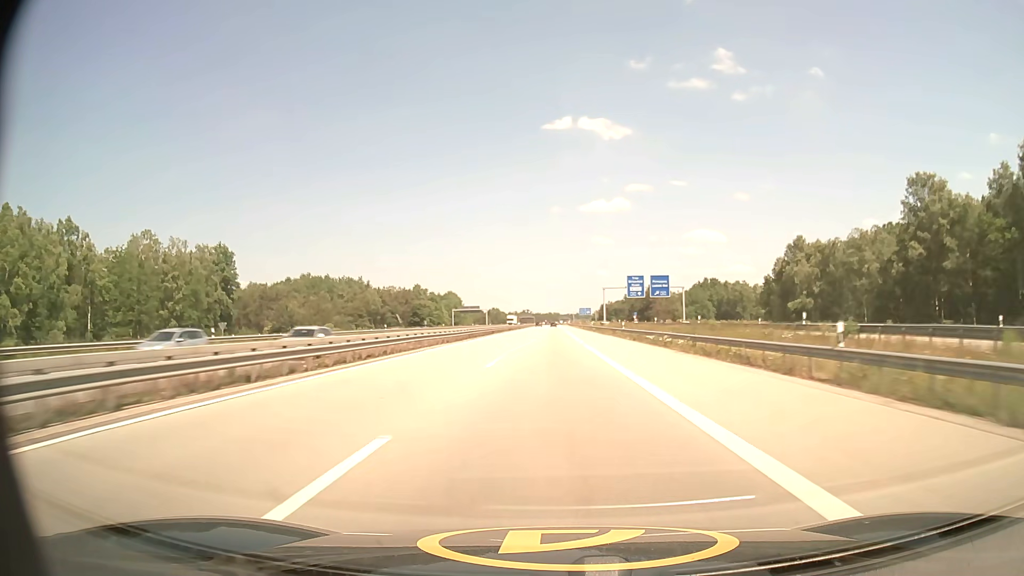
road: motorway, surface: asphalt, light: Day
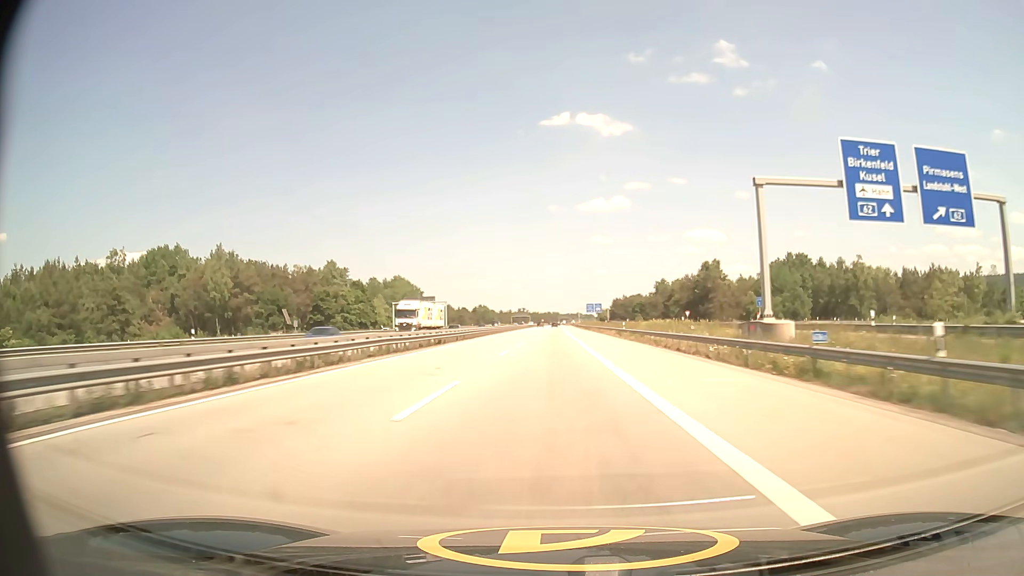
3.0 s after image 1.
(+0.1, +100.6) m; 0°
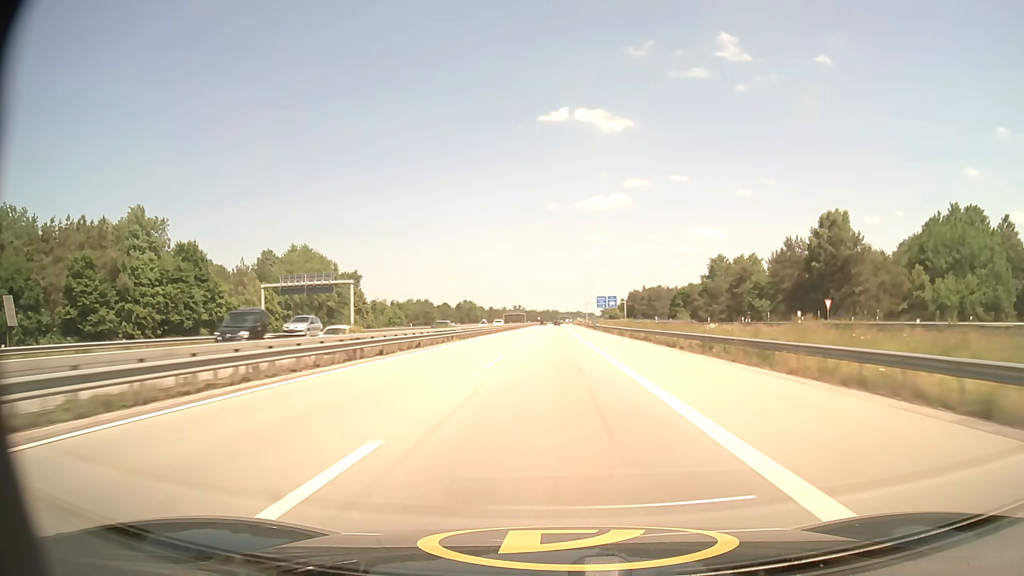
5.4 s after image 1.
(0.0, +79.9) m; 0°
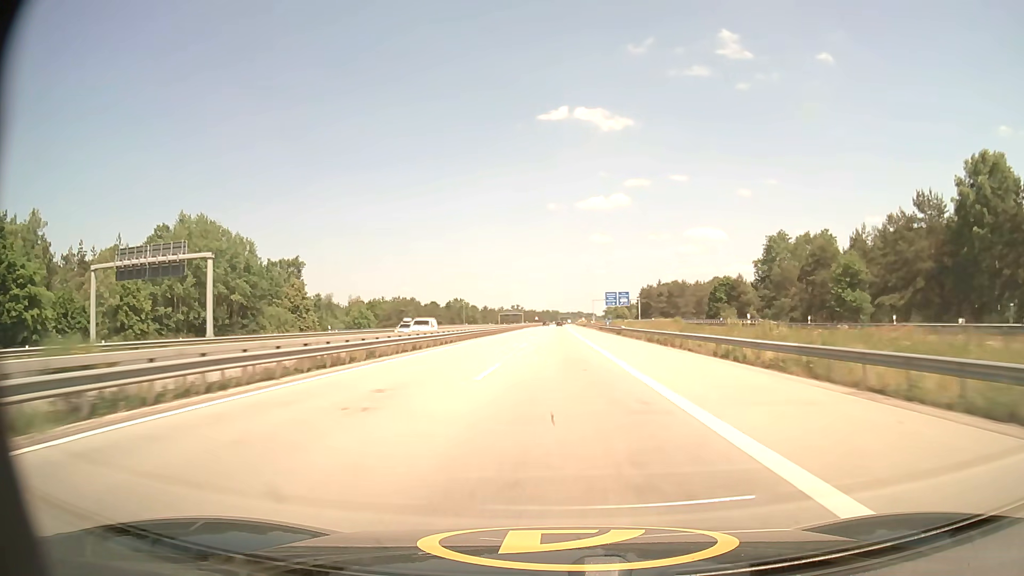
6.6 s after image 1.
(0.0, +39.8) m; 0°
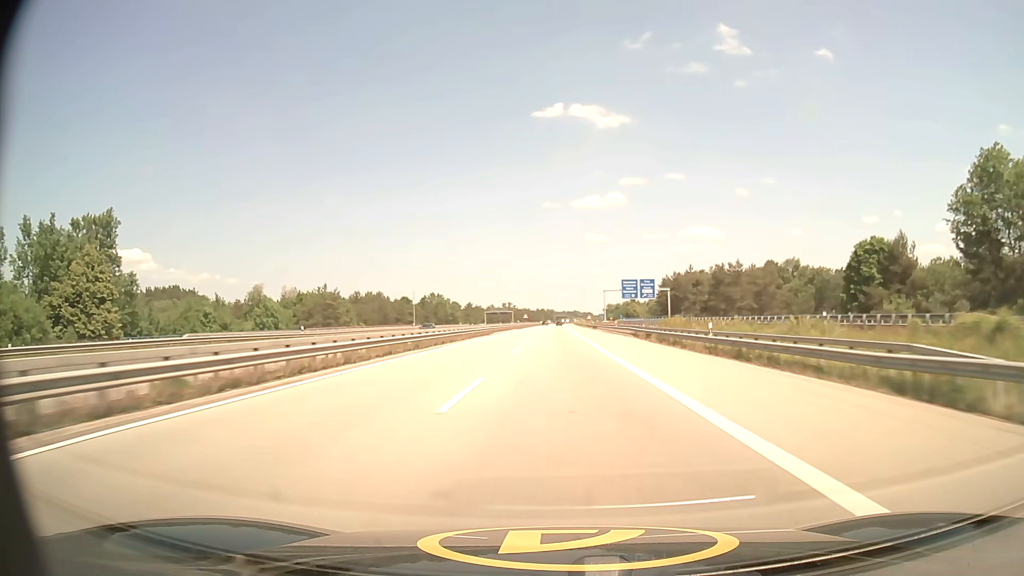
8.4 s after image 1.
(+0.2, +59.6) m; 0°
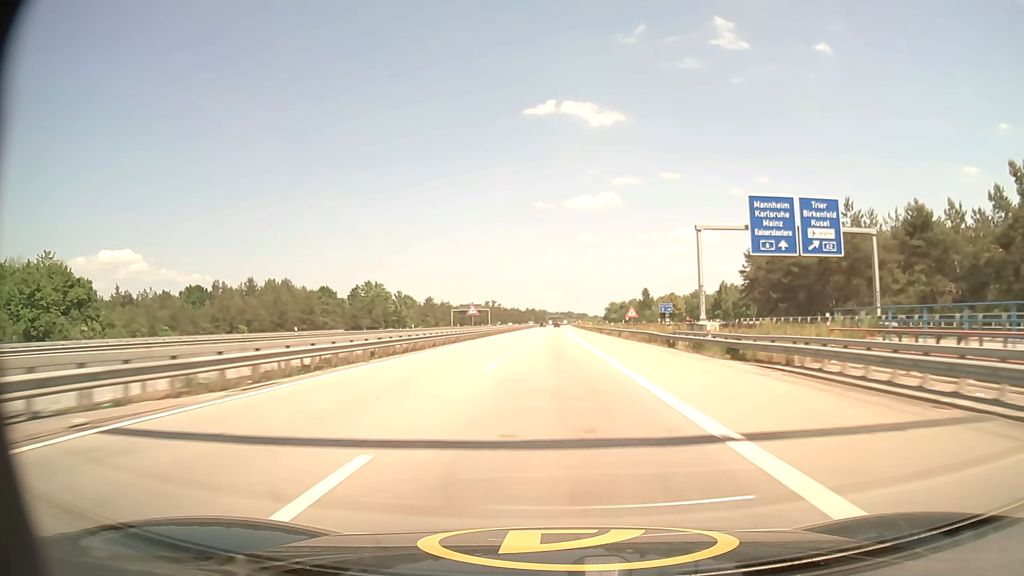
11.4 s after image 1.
(+0.6, +99.6) m; +1°
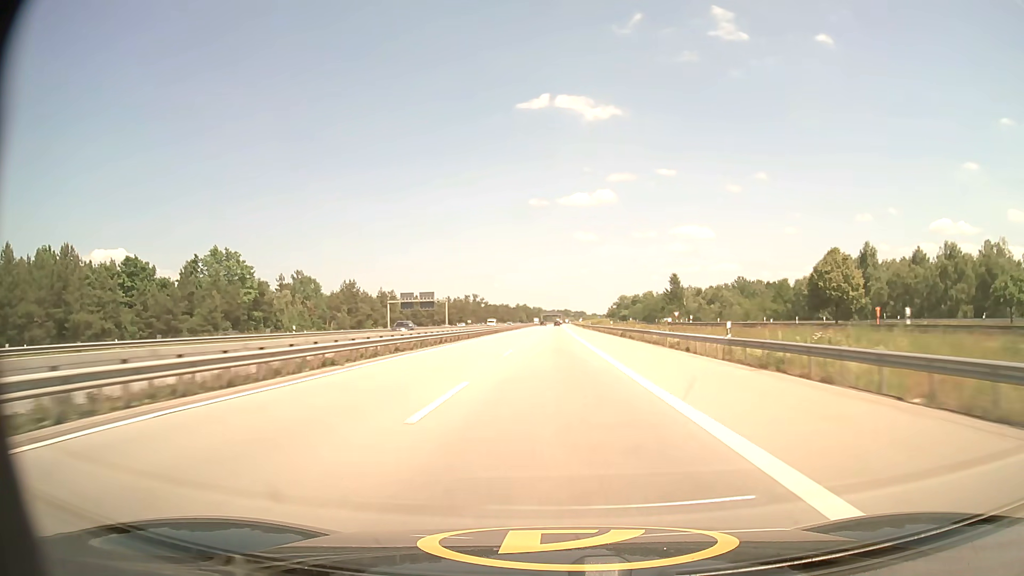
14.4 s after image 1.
(+0.3, +99.4) m; 0°
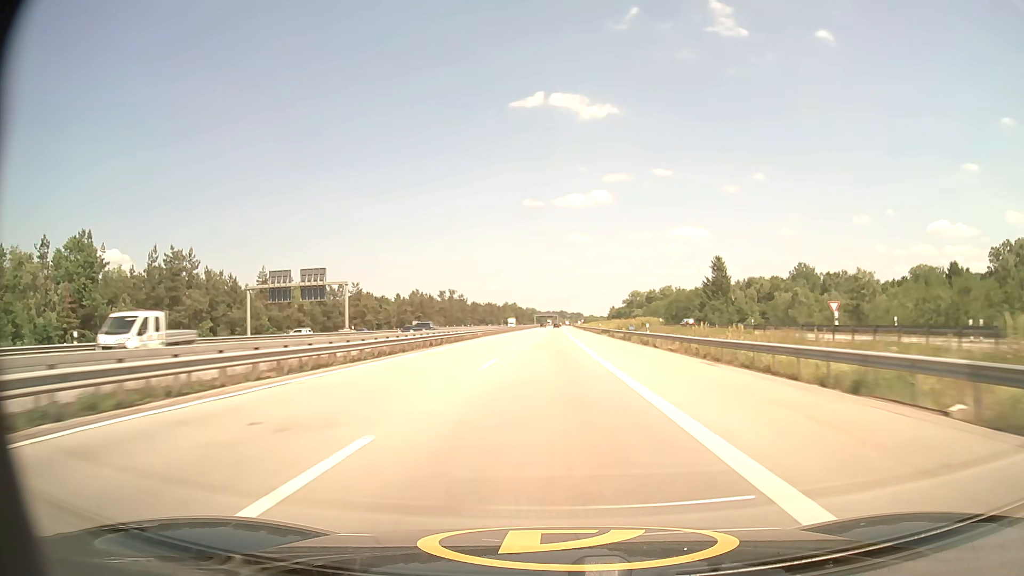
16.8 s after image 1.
(+0.2, +79.7) m; 0°
(0, +10) (0, +20) (0, +30) (0, +40) (0, +50) (0, +60) (0, +70) (0, +80) (0, +90) (0, +100) m
